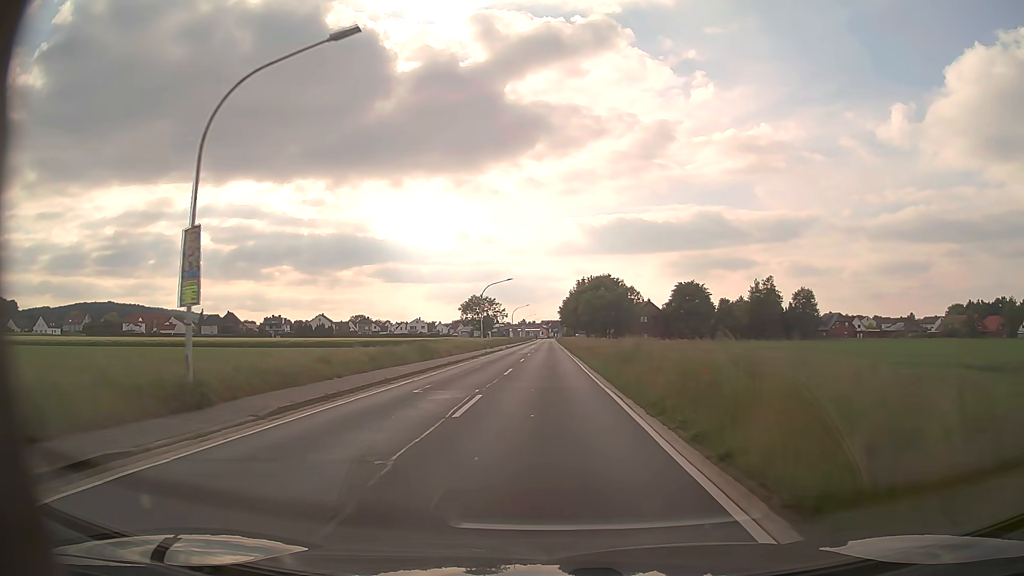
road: primary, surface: asphalt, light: Day
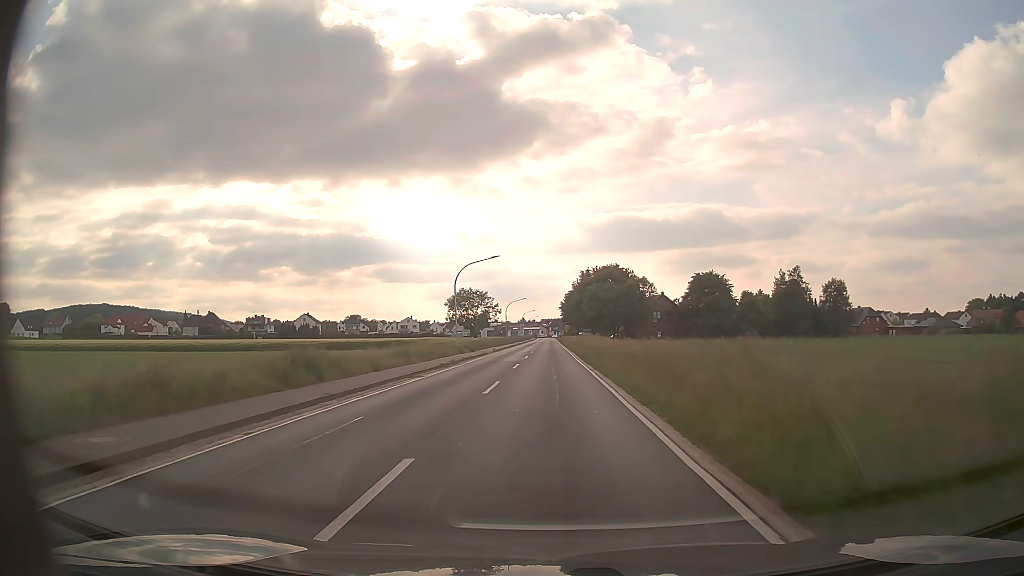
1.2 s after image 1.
(0.0, +20.3) m; 0°
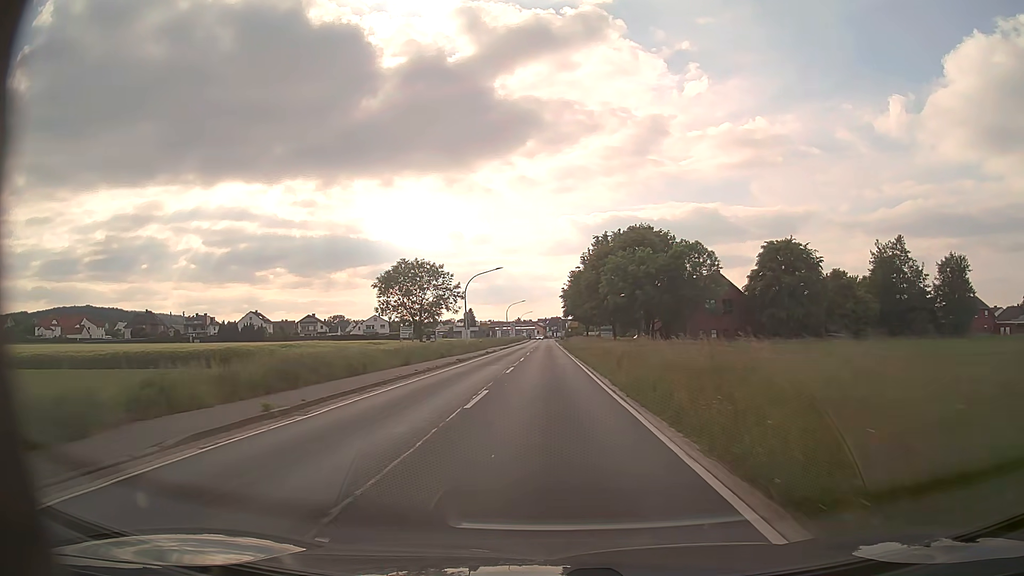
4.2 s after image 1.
(+0.1, +52.0) m; 0°
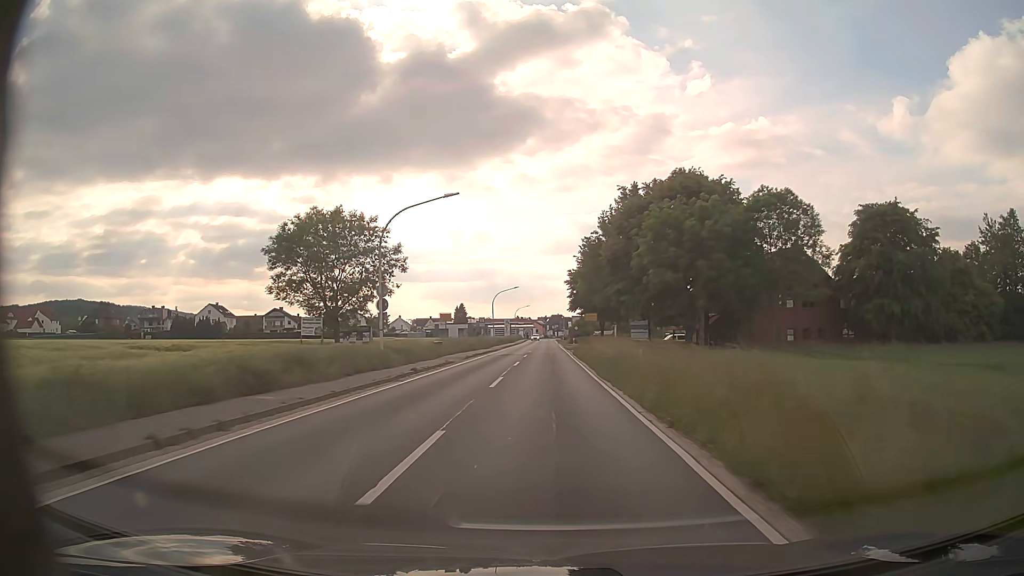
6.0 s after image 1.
(0.0, +31.7) m; 0°
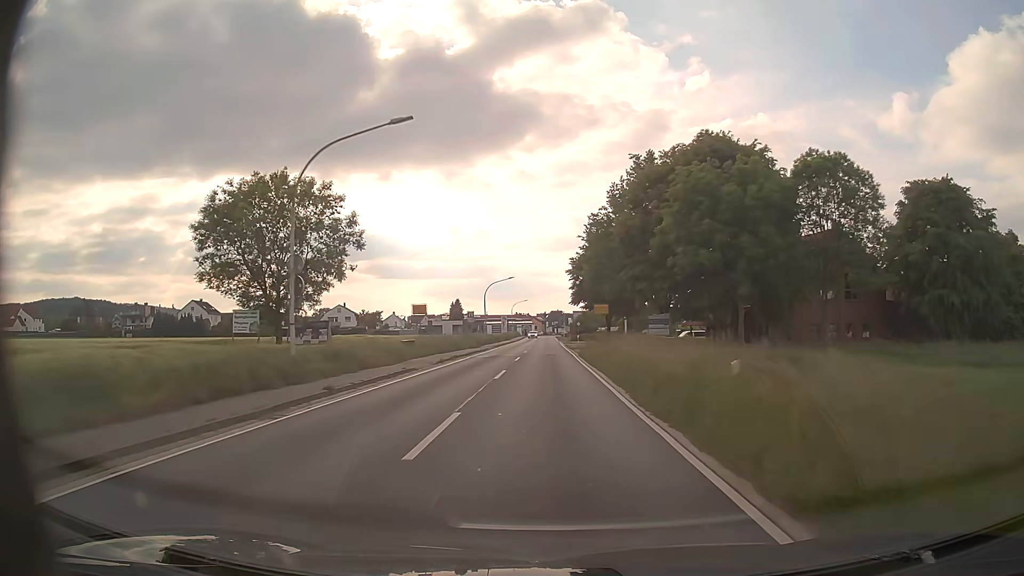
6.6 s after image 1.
(0.0, +10.4) m; 0°
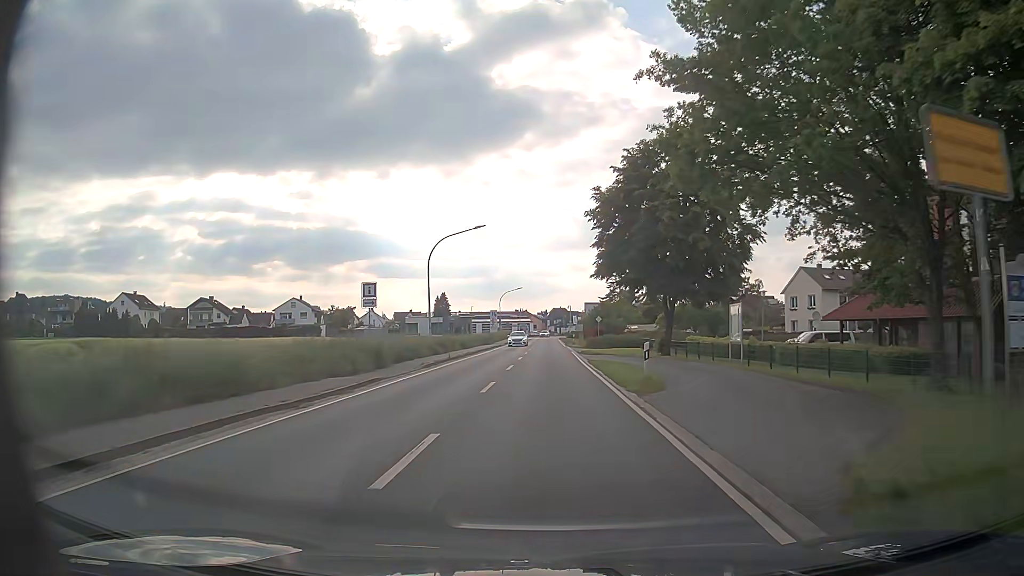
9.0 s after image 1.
(-0.1, +37.6) m; 0°
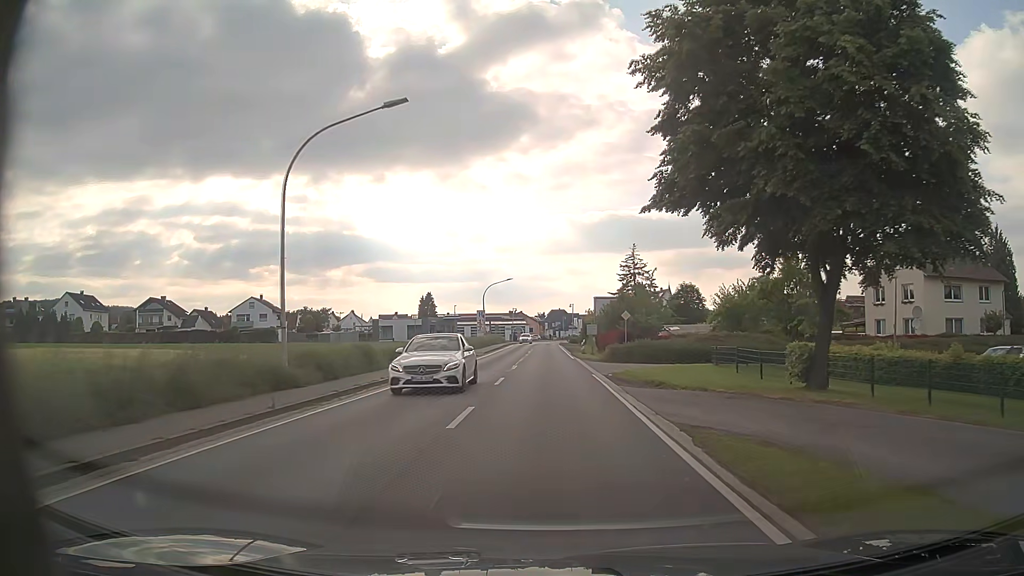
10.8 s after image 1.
(0.0, +22.8) m; 0°
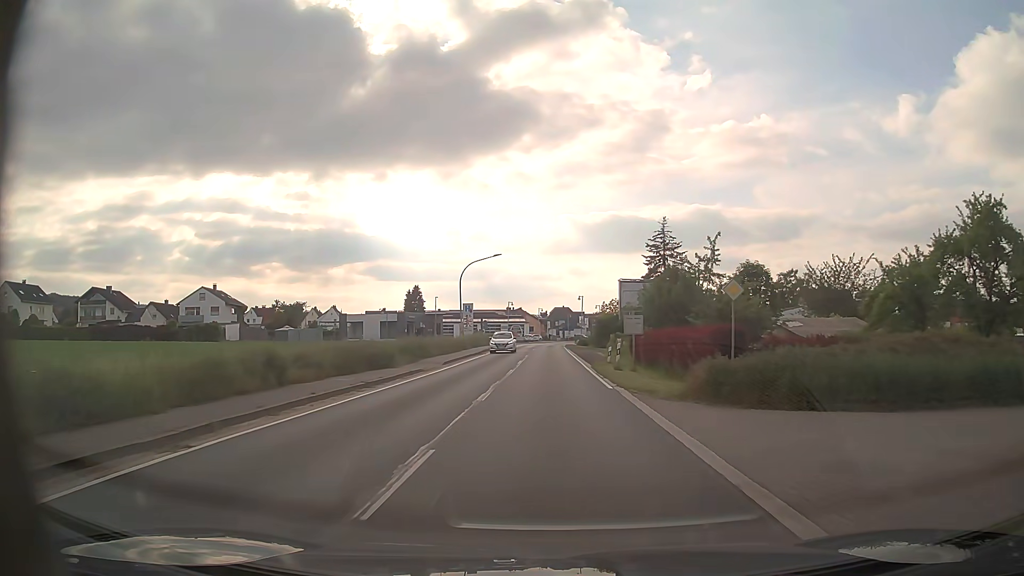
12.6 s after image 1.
(0.0, +23.1) m; +1°
(0, +10) (0, +20) (0, +30) (0, +40) (0, +50) (0, +60) (0, +70) (0, +80) (0, +90) (+1, +100) m
